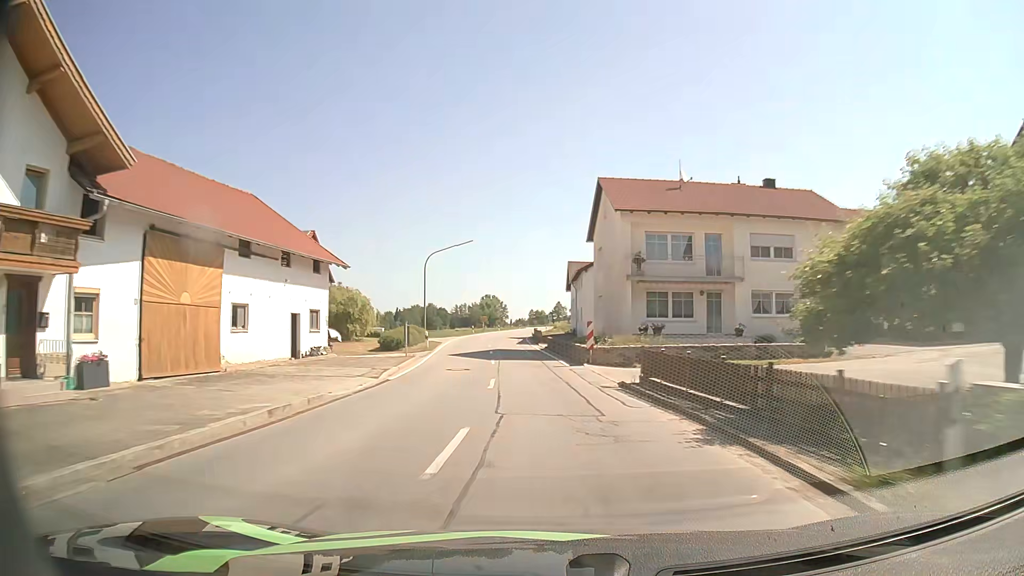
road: secondary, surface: asphalt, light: Day
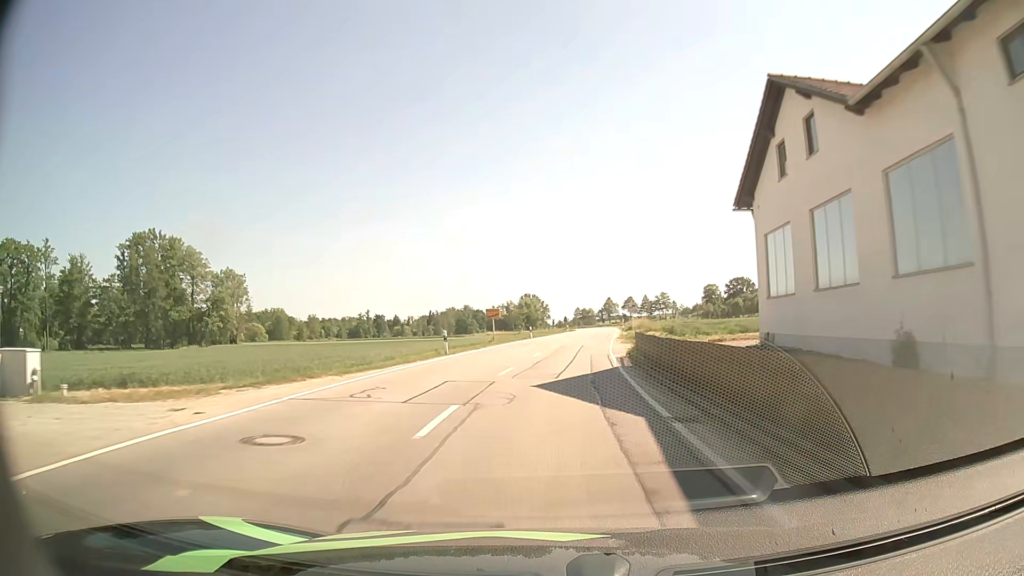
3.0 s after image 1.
(-3.3, +53.8) m; -4°
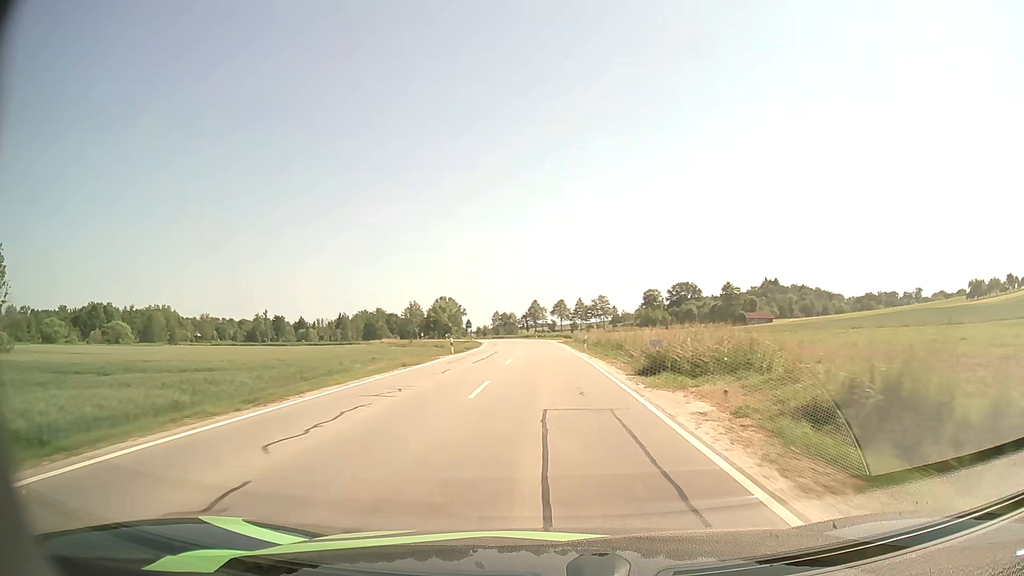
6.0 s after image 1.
(+3.7, +56.6) m; +7°
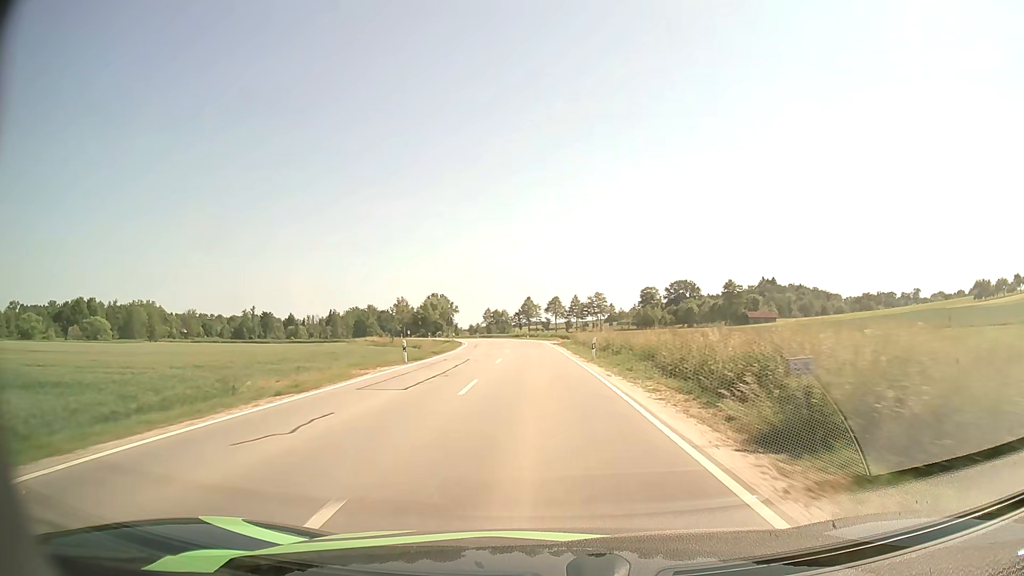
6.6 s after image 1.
(+0.1, +11.7) m; +1°
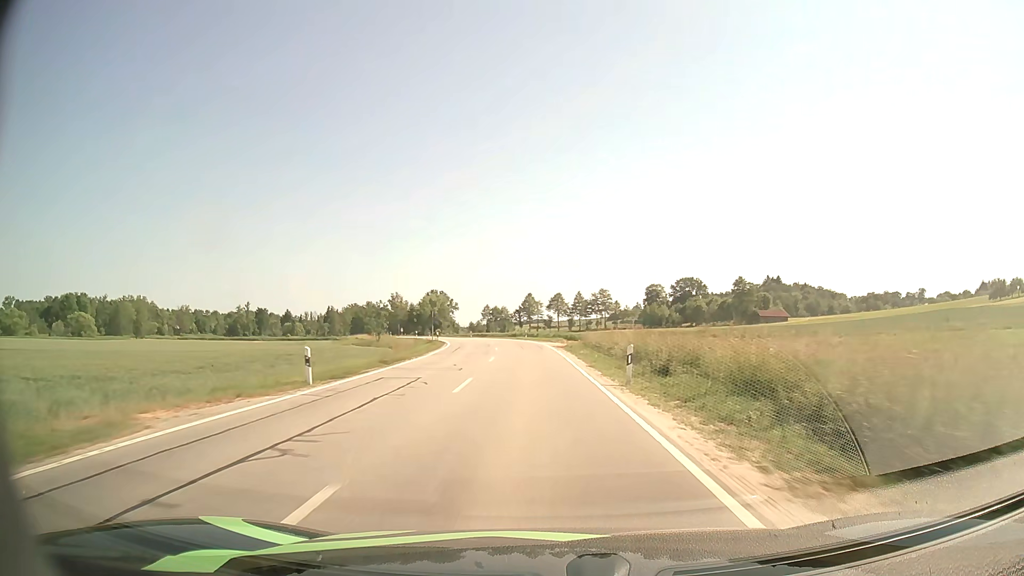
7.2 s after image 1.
(0.0, +11.7) m; 0°
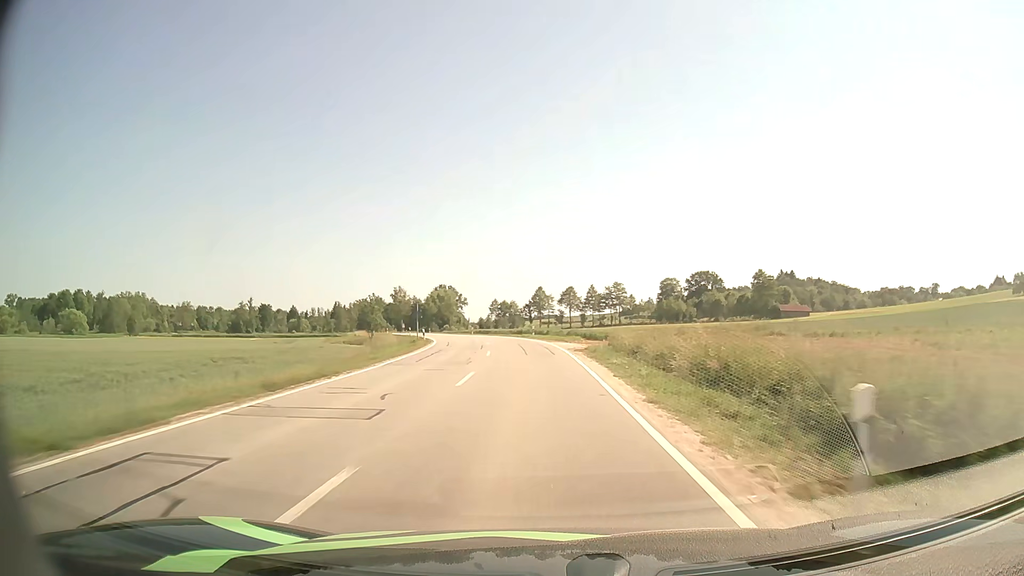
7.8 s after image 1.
(-0.1, +11.7) m; -1°
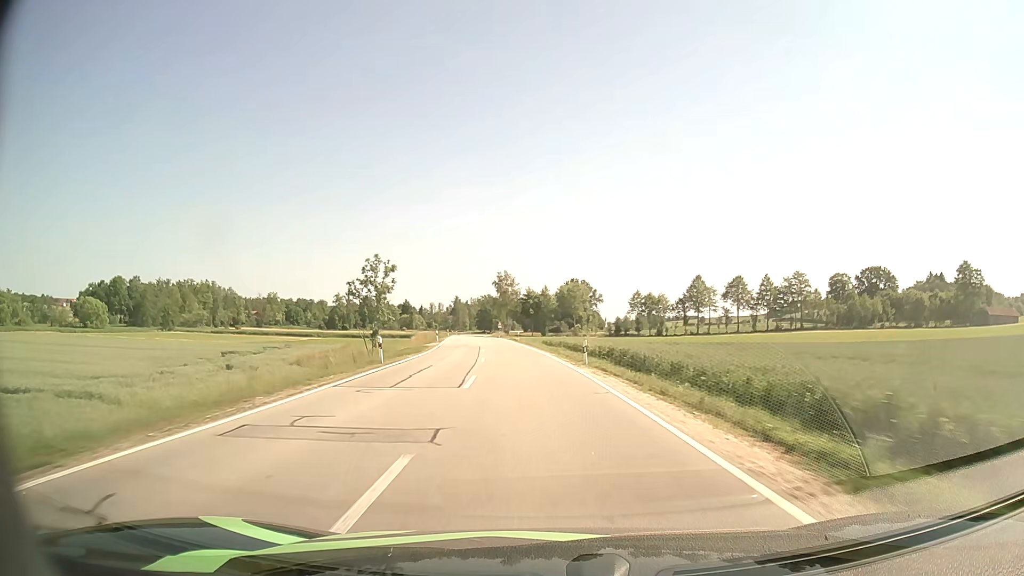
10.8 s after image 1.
(-5.4, +57.9) m; -11°
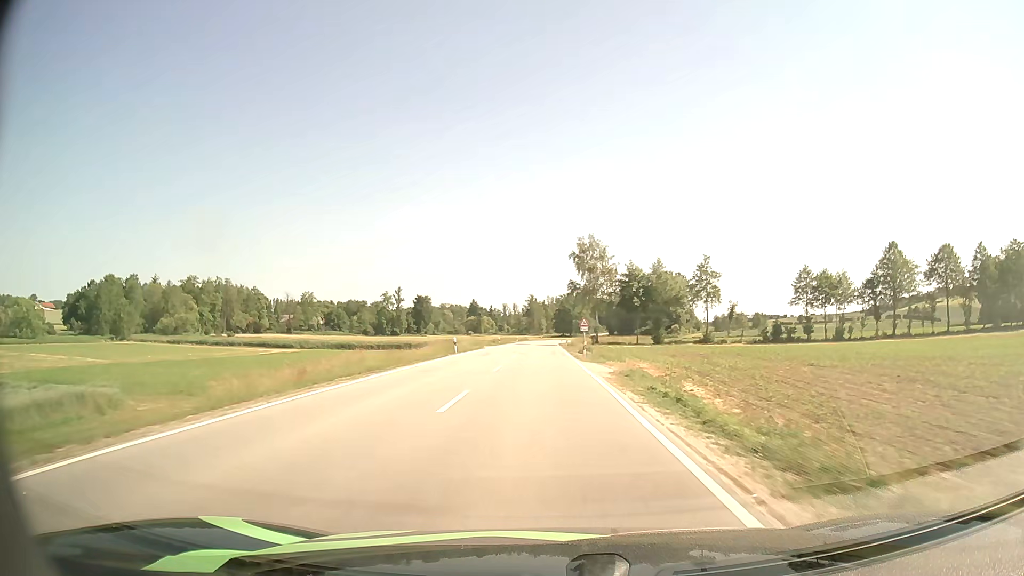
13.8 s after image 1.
(-4.6, +62.0) m; -7°
(0, +10) (0, +20) (0, +30) (0, +40) (0, +50) (-1, +60) (-1, +70) (-1, +80) (-1, +90) (-1, +100) m
